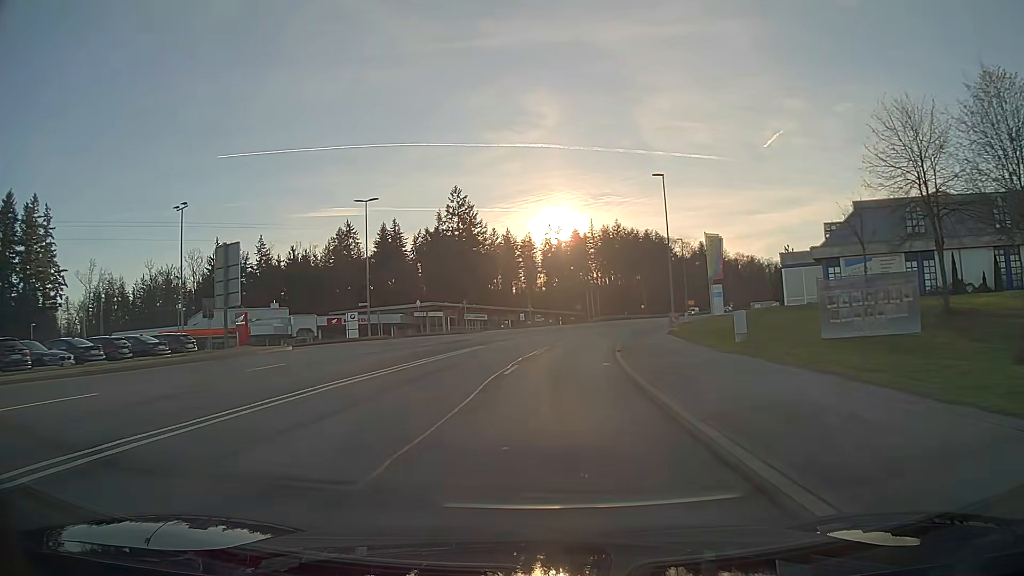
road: secondary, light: Day
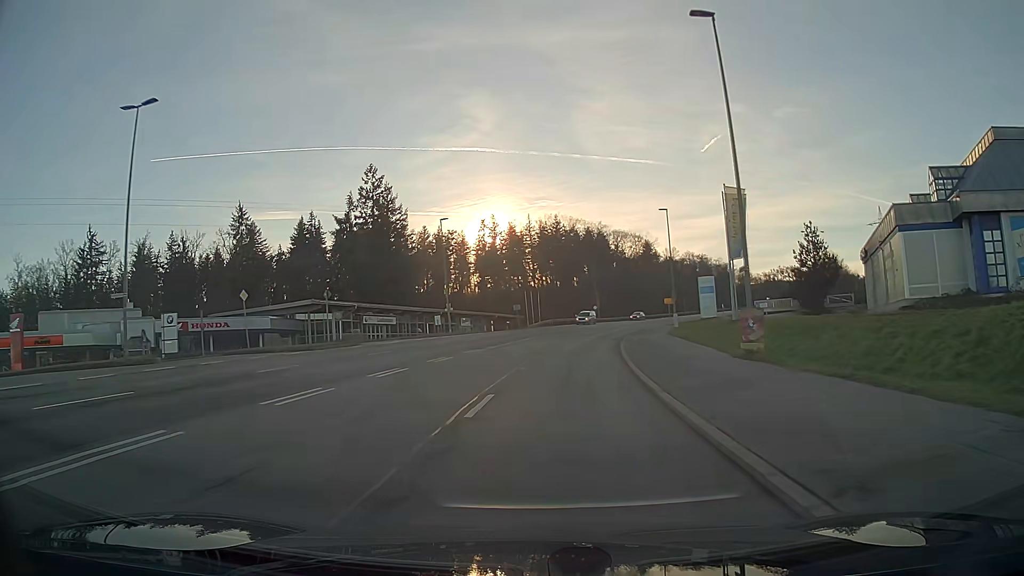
(+1.3, +25.2) m; +6°
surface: asphalt
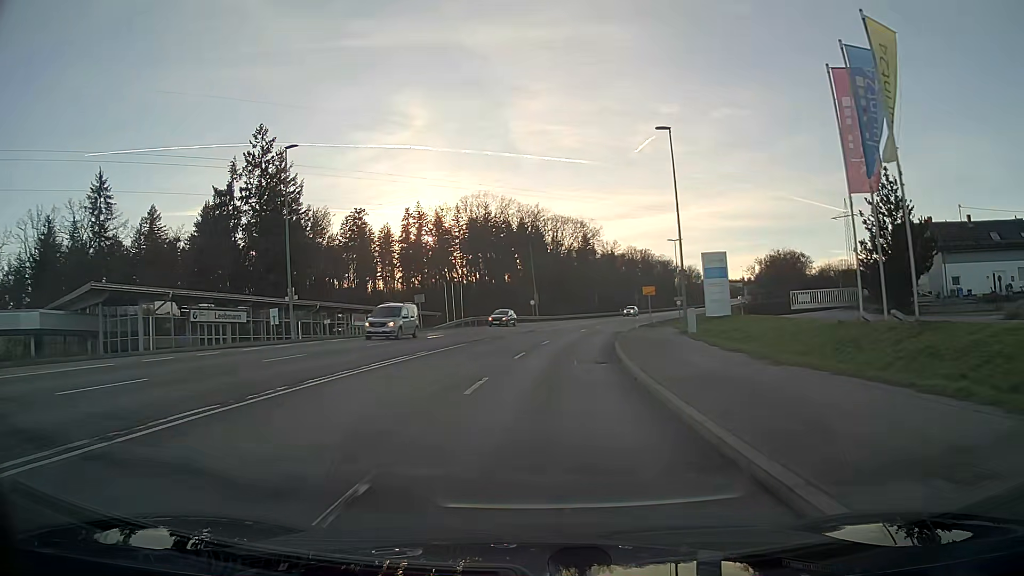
(+1.3, +25.3) m; +5°
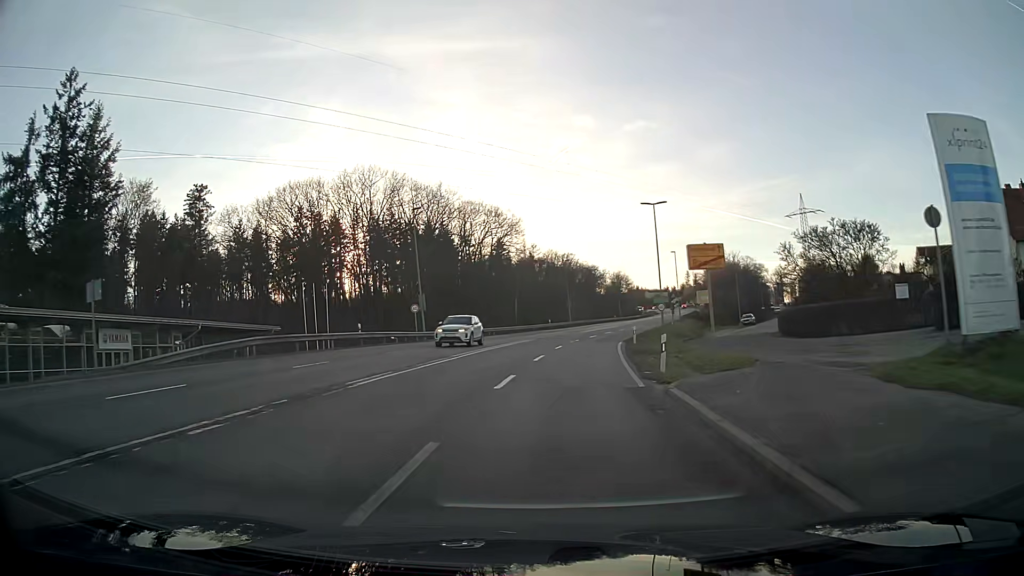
(+2.1, +33.0) m; +8°
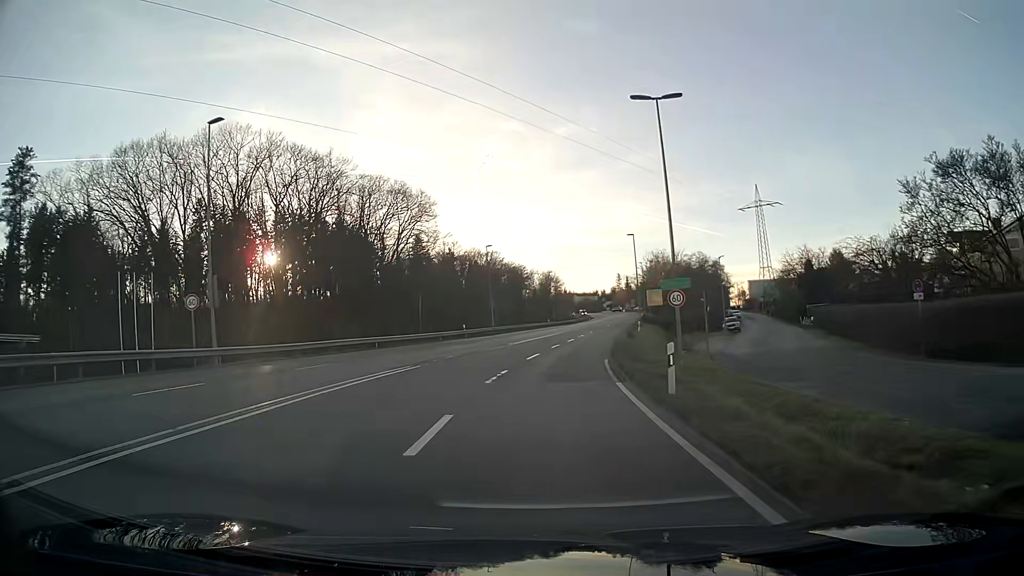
(+1.4, +24.9) m; +7°
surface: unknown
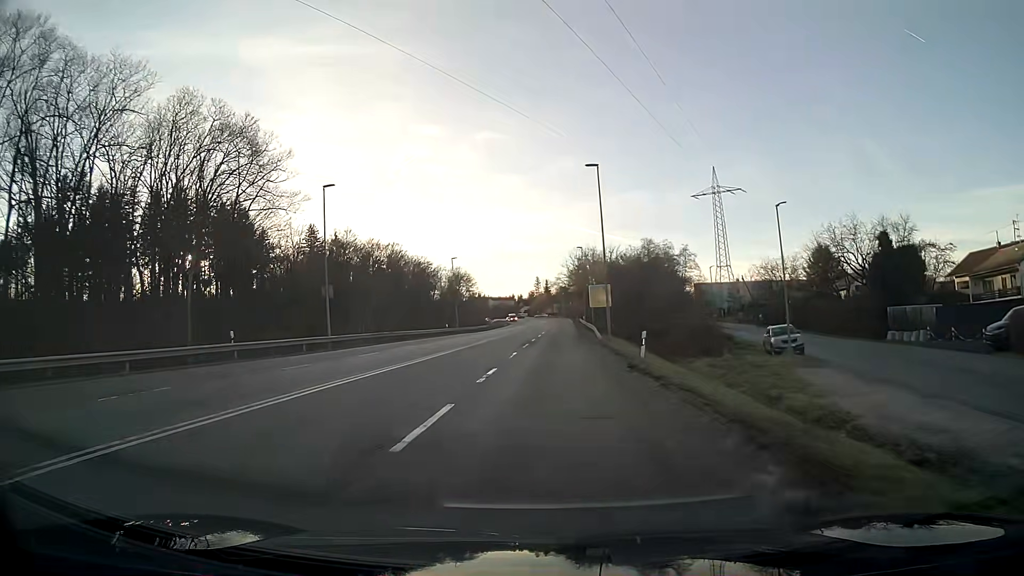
(+2.3, +35.9) m; +7°
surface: asphalt
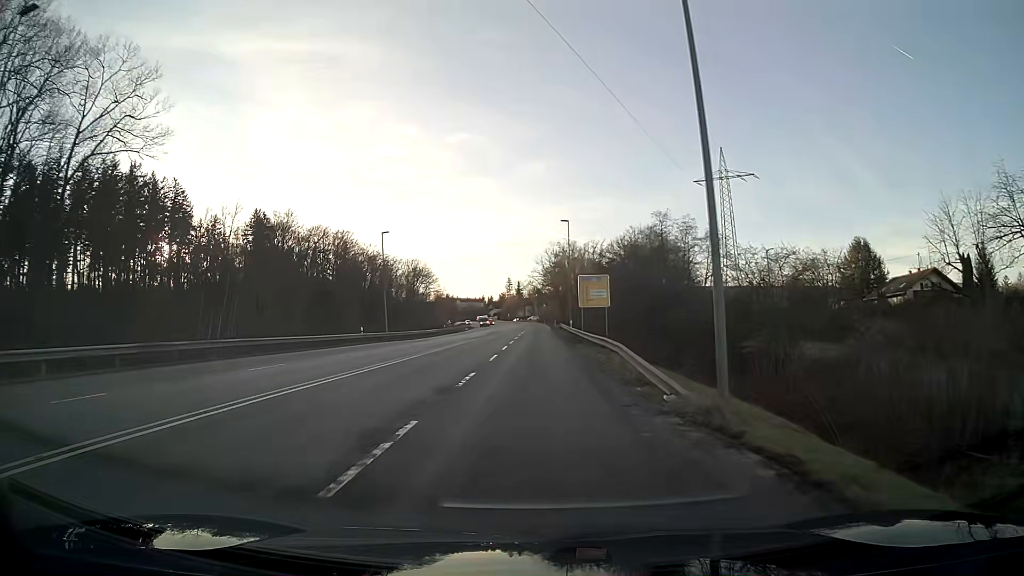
(+0.7, +27.5) m; +2°
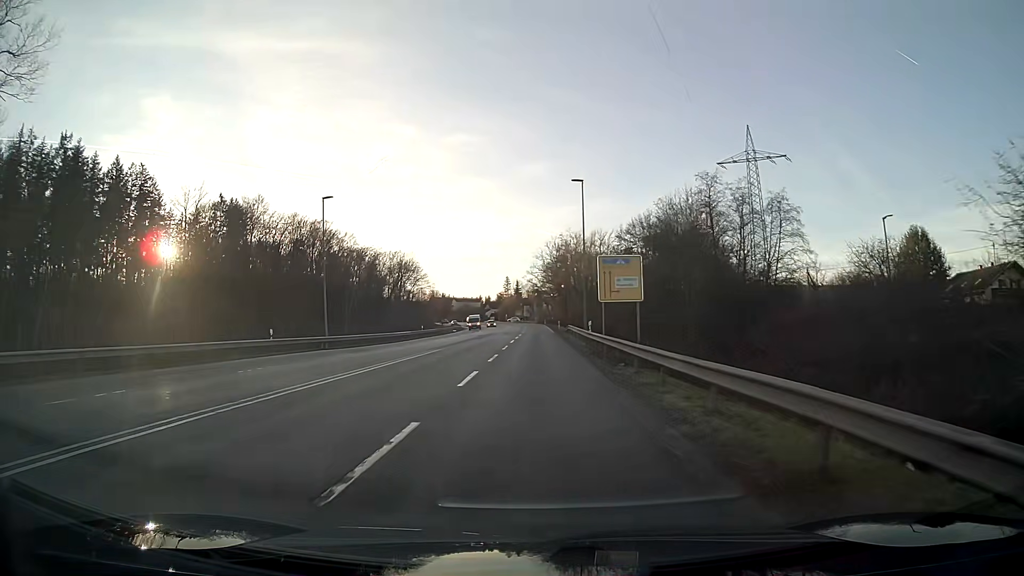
(+0.1, +18.3) m; 0°
